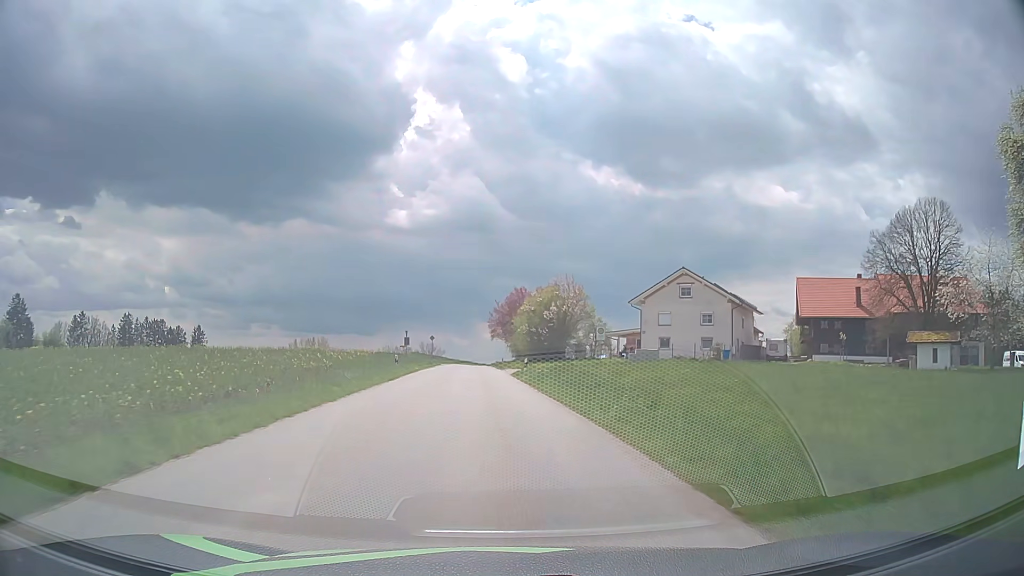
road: tertiary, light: Day
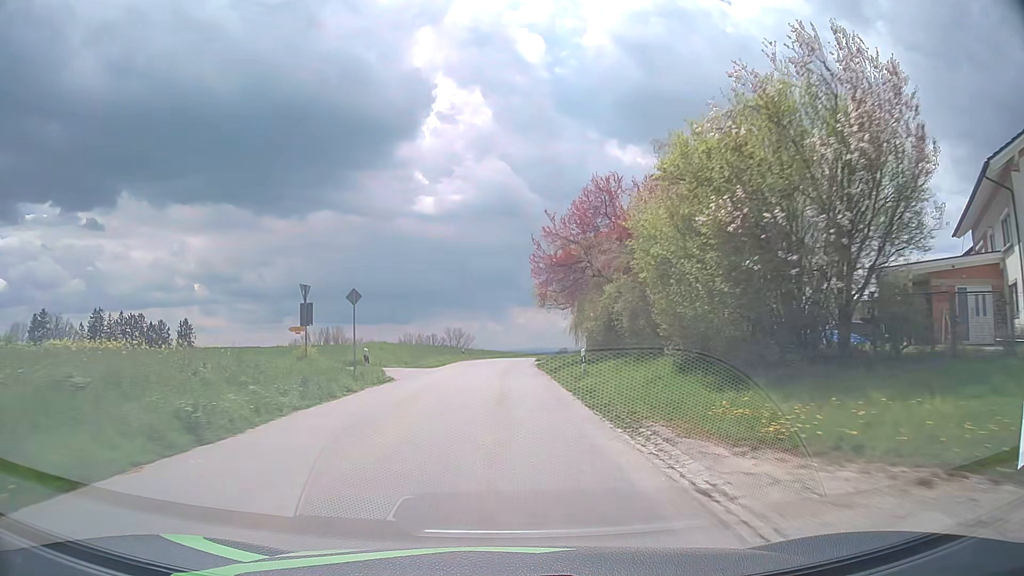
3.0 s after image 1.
(-1.8, +48.2) m; -3°
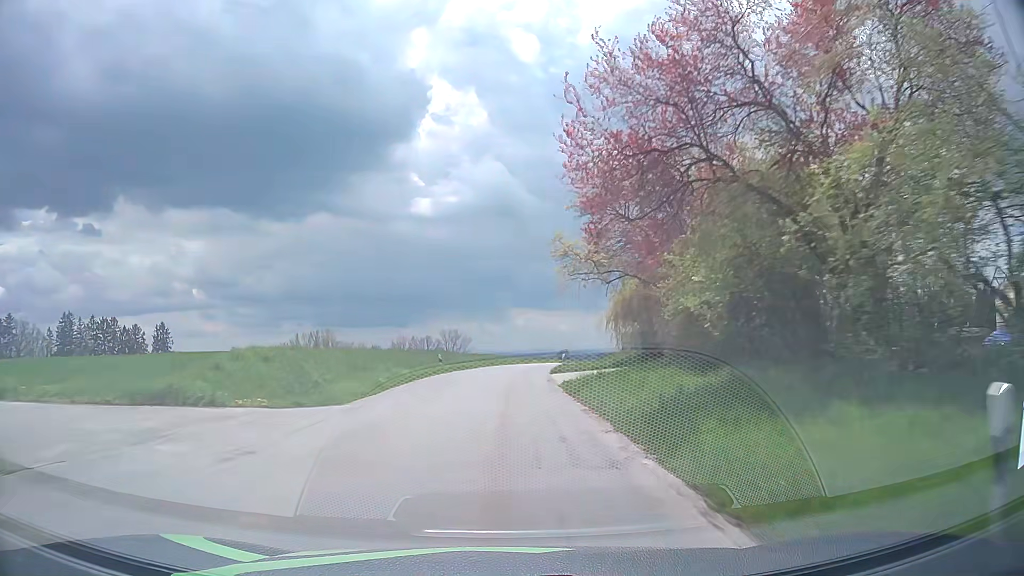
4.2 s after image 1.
(+0.1, +19.9) m; 0°
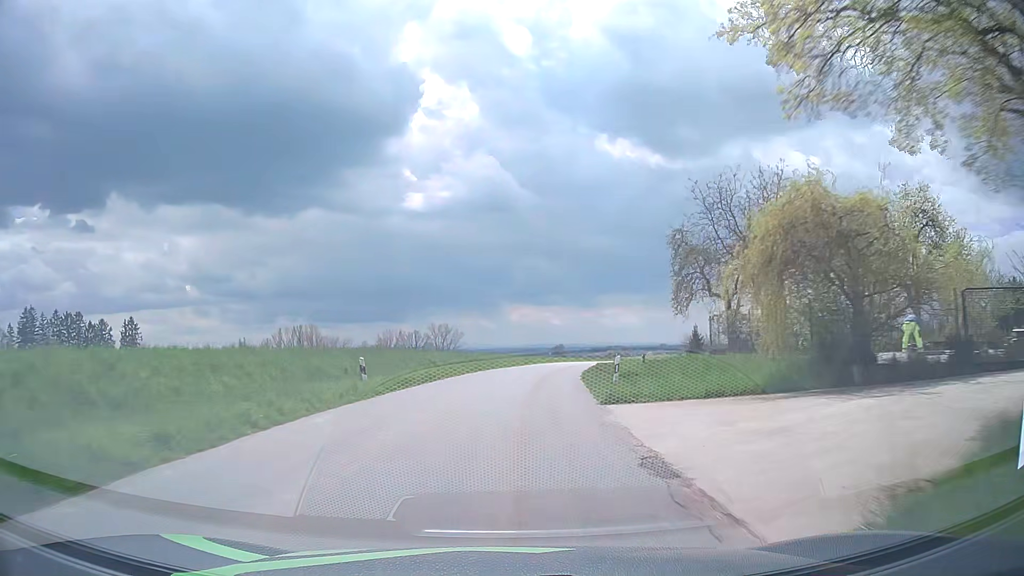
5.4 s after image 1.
(0.0, +20.0) m; 0°
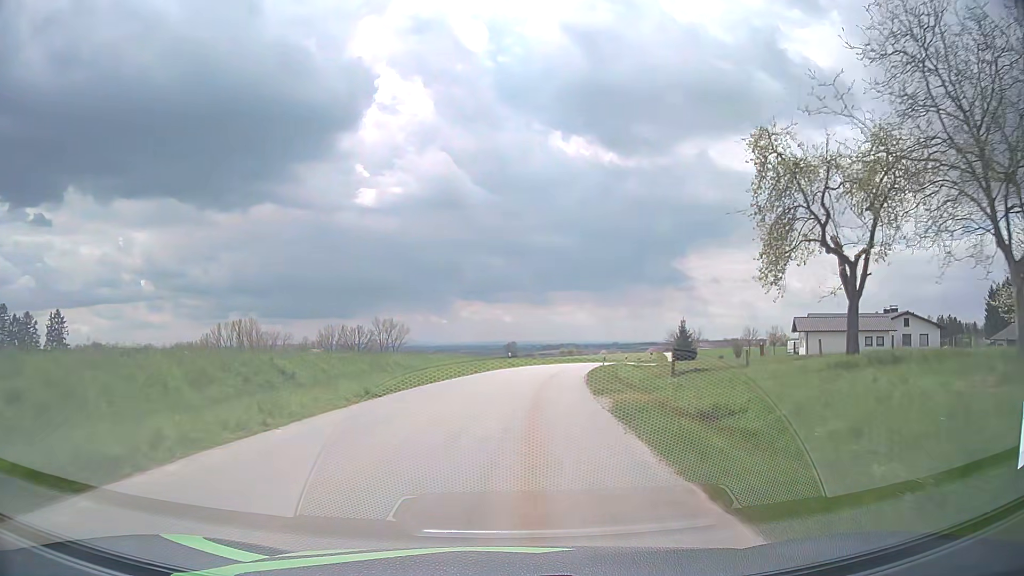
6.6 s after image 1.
(+0.6, +20.0) m; +4°
